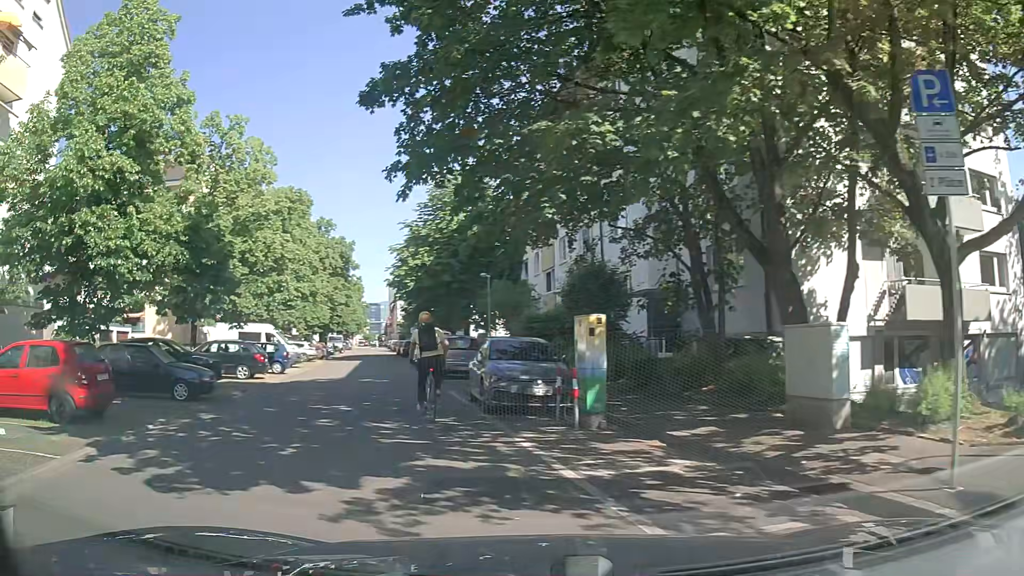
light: Day
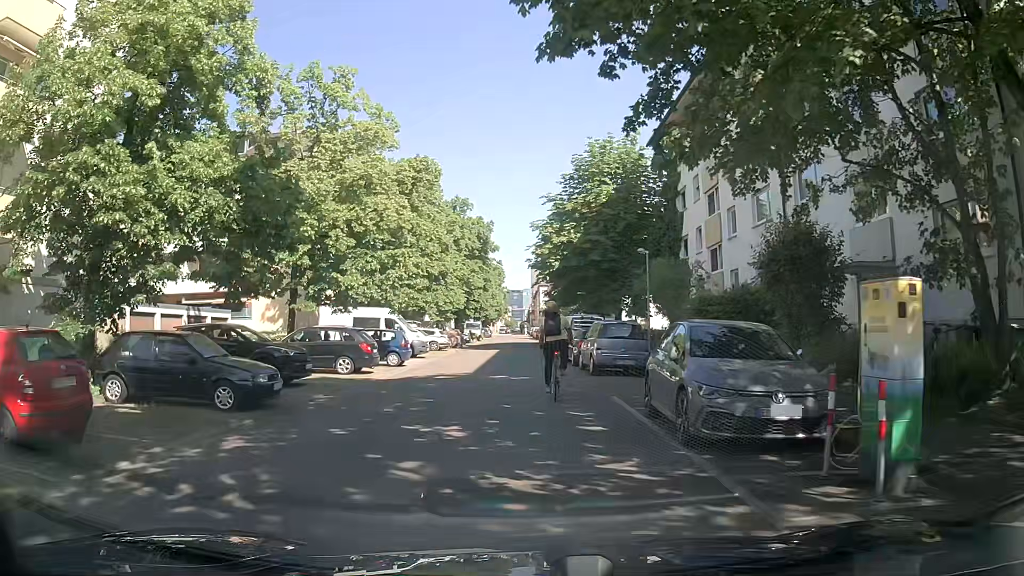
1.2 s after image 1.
(-0.9, +5.1) m; -13°
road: residential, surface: asphalt
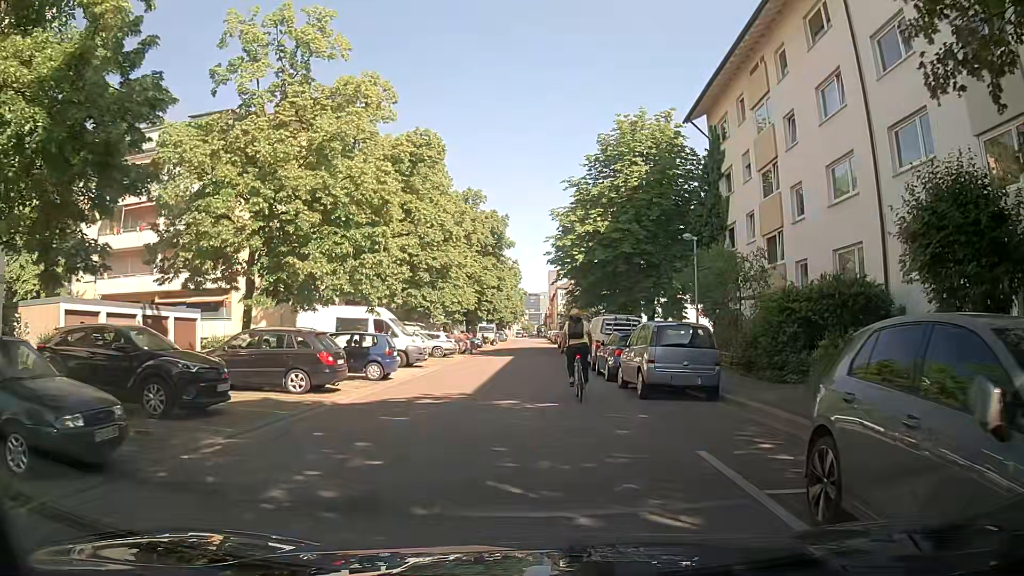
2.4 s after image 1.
(-0.3, +5.9) m; -4°
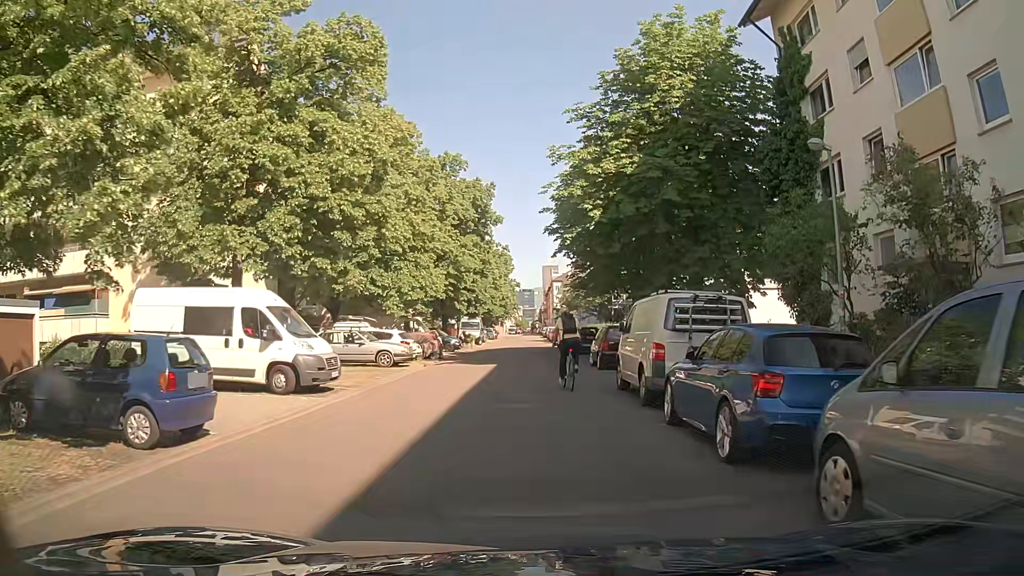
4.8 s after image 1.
(+0.4, +12.4) m; +2°
